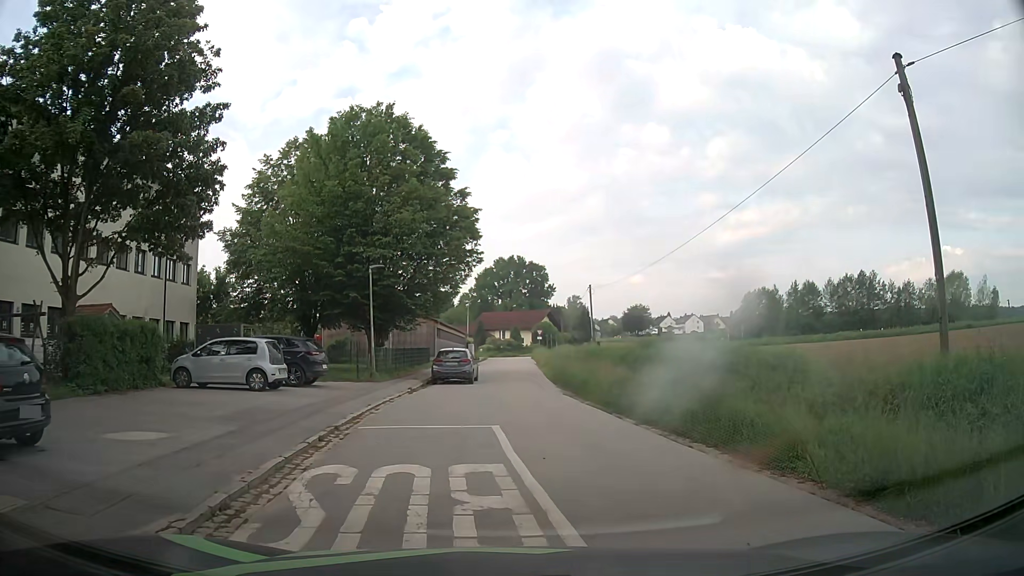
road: residential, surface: asphalt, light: Day
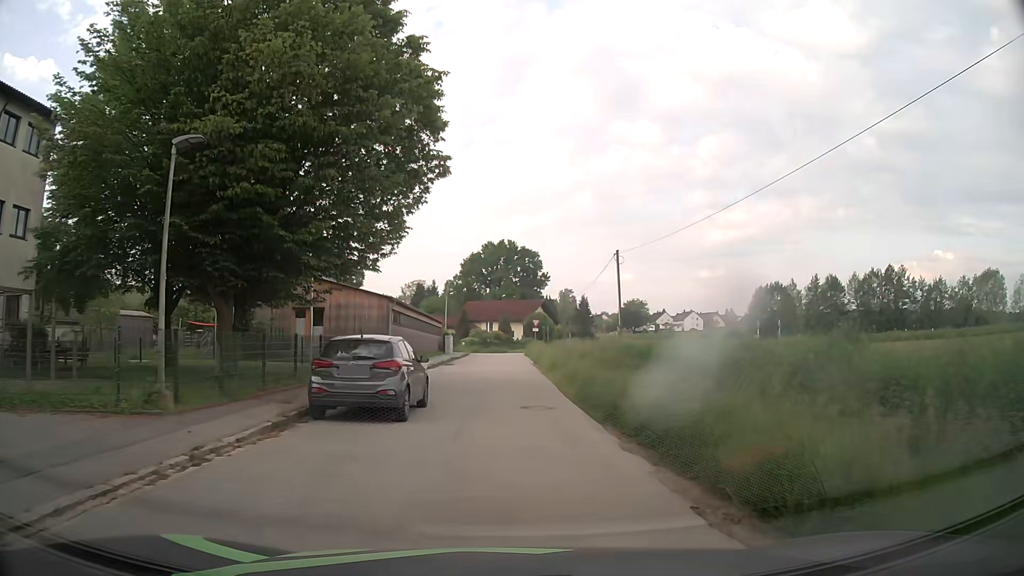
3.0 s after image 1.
(+0.4, +17.0) m; +2°
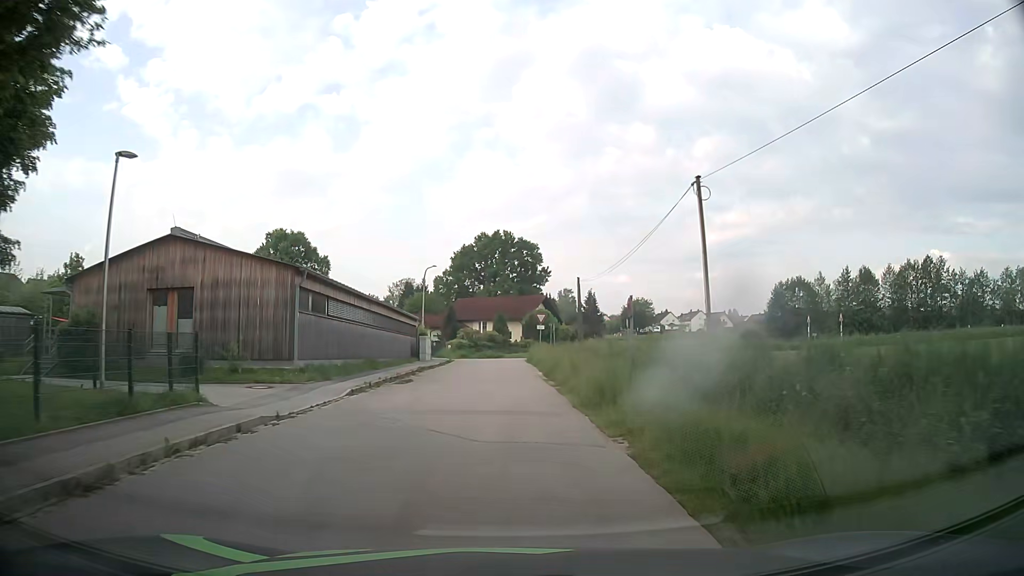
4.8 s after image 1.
(+0.1, +16.0) m; 0°
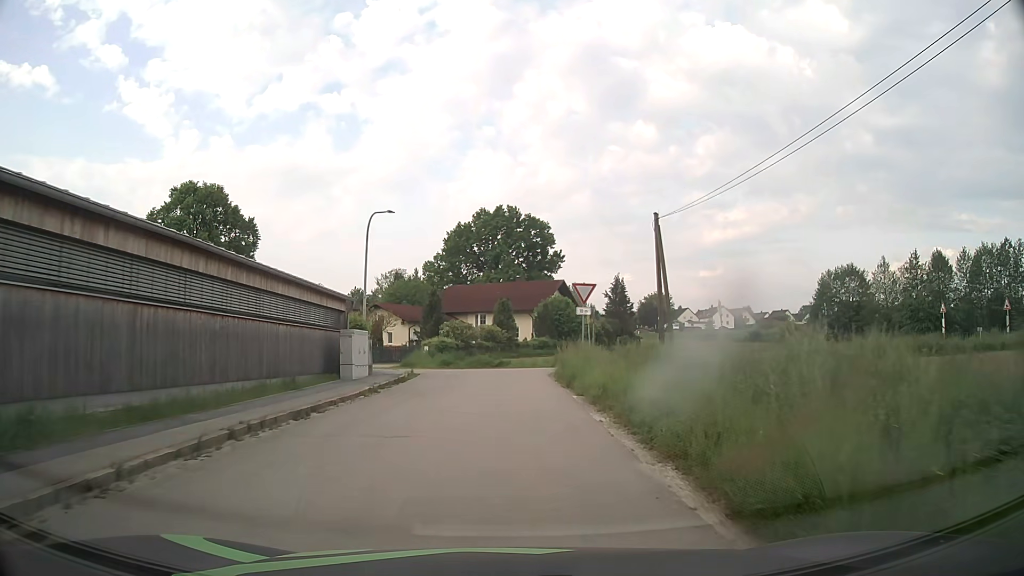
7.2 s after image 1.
(-0.2, +23.1) m; 0°
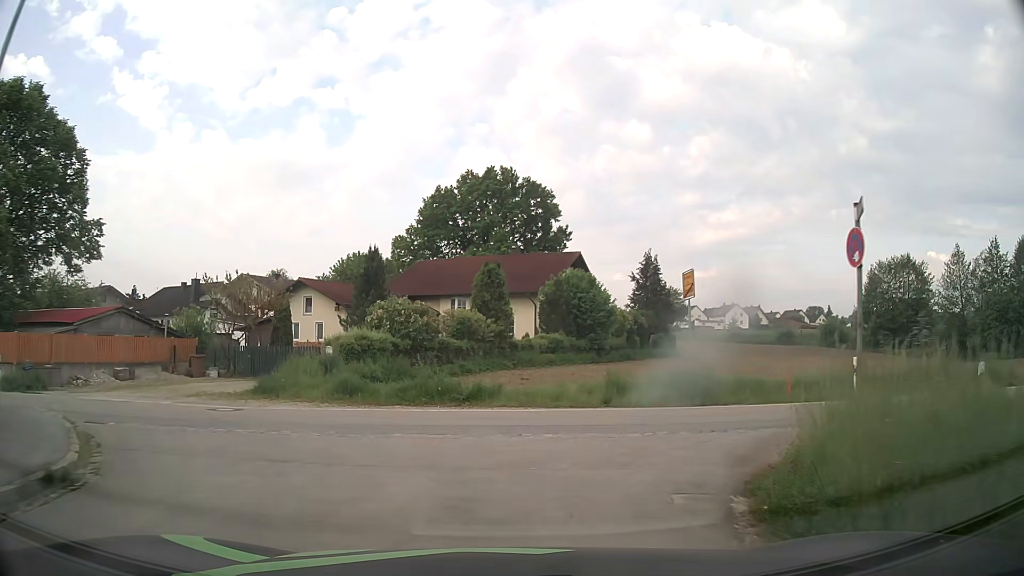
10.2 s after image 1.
(+0.1, +22.7) m; 0°
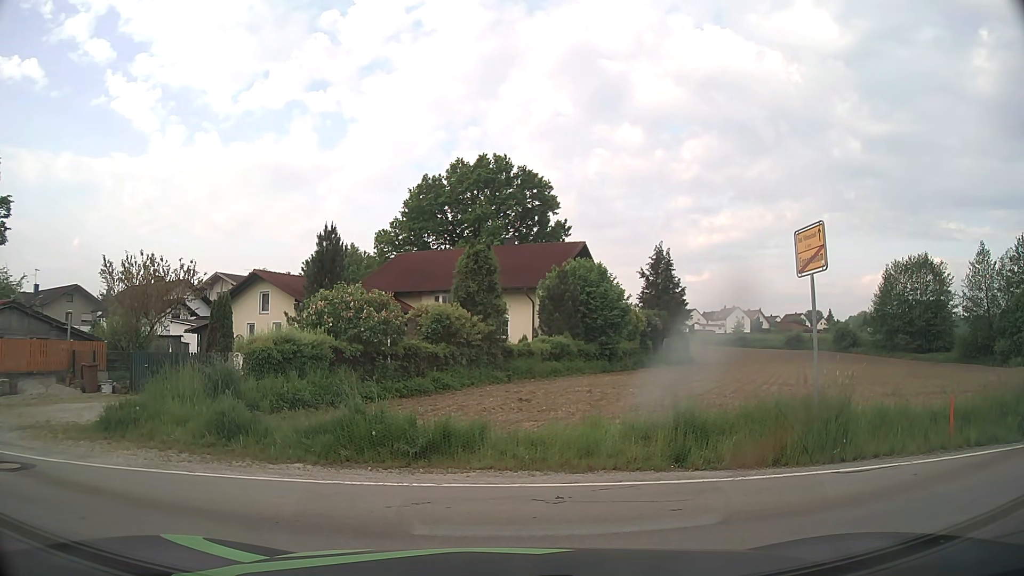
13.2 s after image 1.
(+0.1, +6.6) m; +1°
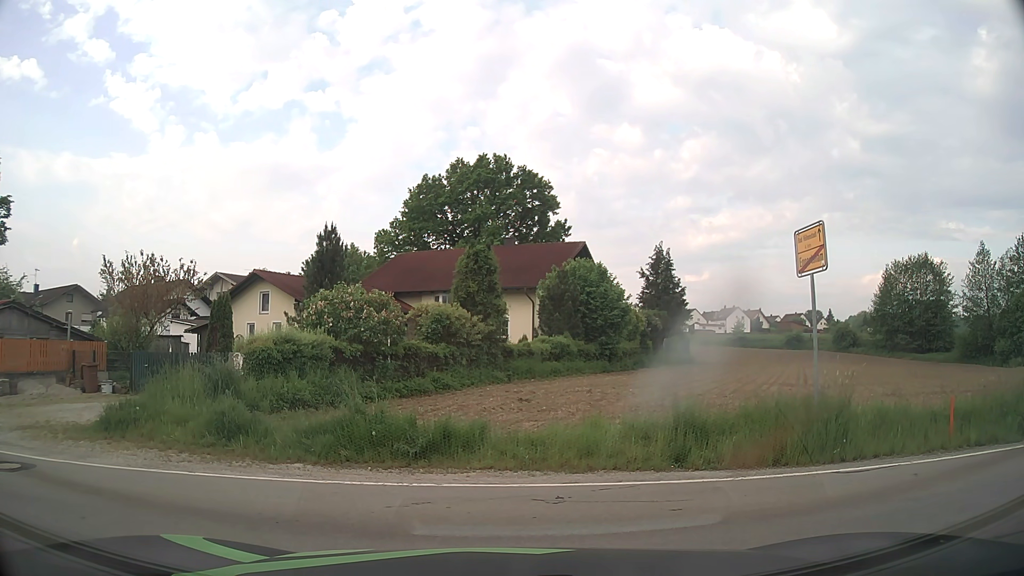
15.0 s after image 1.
(0.0, 0.0) m; 0°
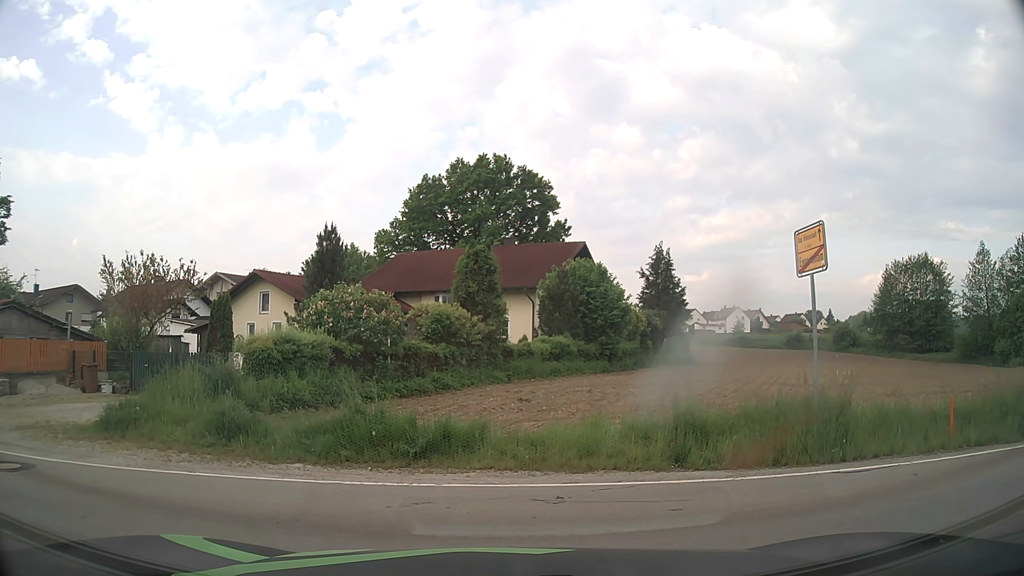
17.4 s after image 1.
(0.0, 0.0) m; 0°
